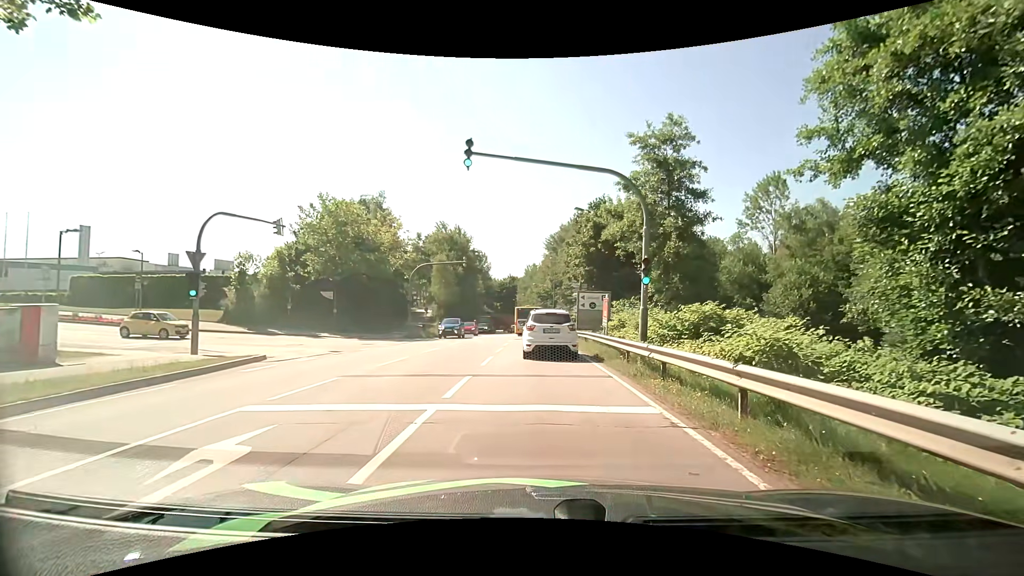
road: secondary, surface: asphalt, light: Day
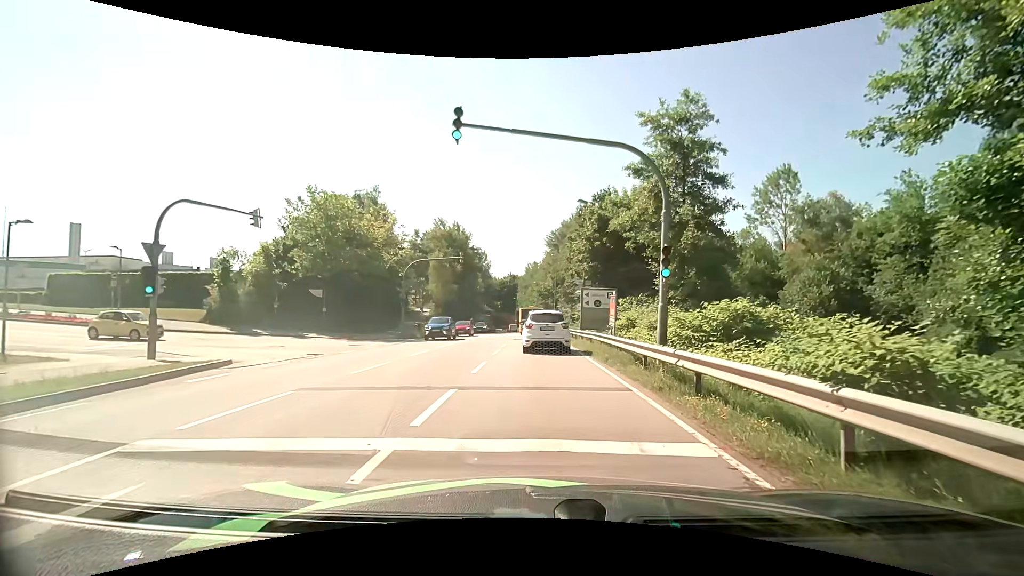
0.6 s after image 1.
(0.0, +2.3) m; 0°
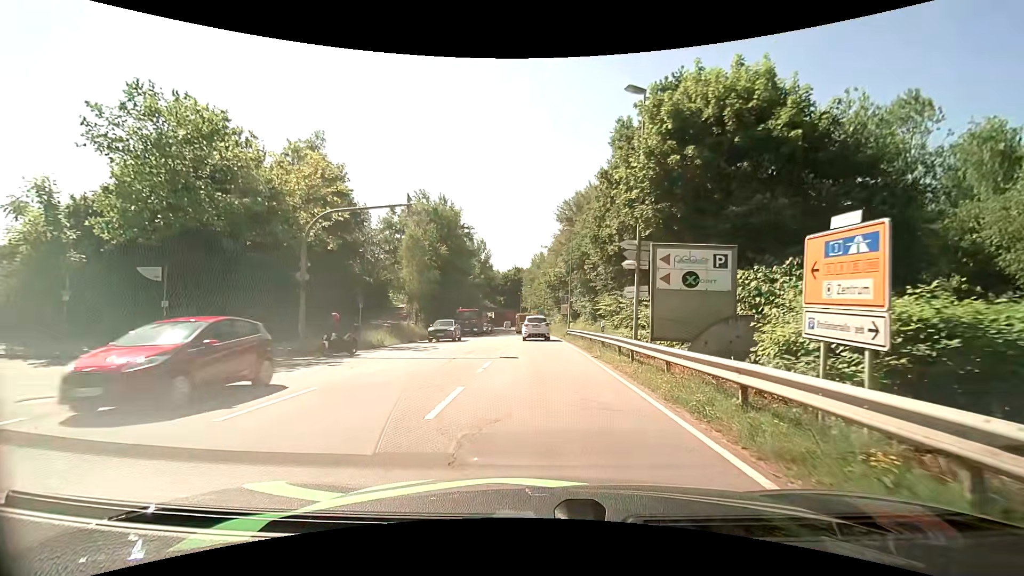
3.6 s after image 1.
(-0.1, +18.0) m; 0°
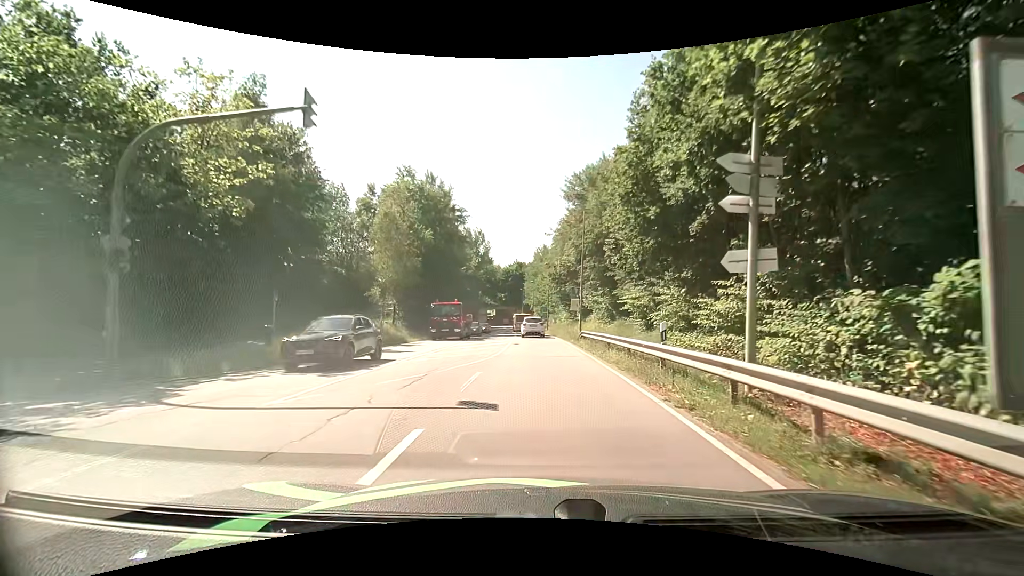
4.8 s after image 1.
(-0.1, +9.9) m; 0°
